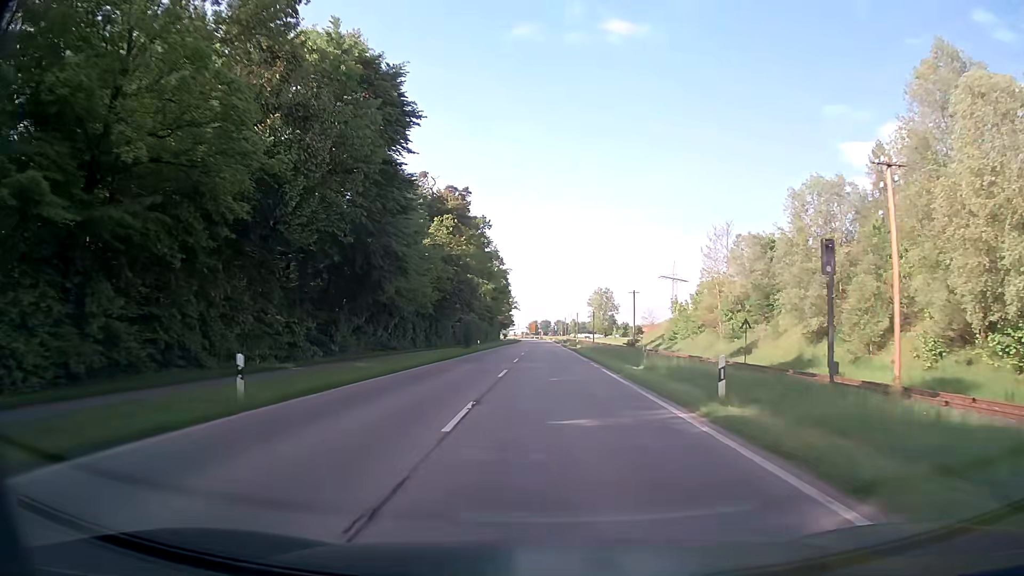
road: secondary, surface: asphalt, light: Day
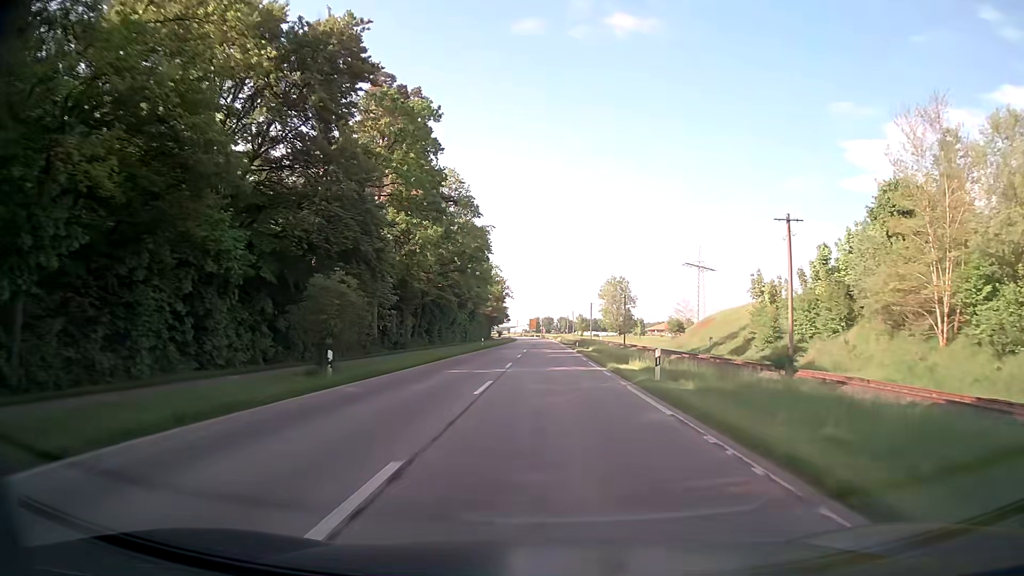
(+0.1, +42.1) m; 0°
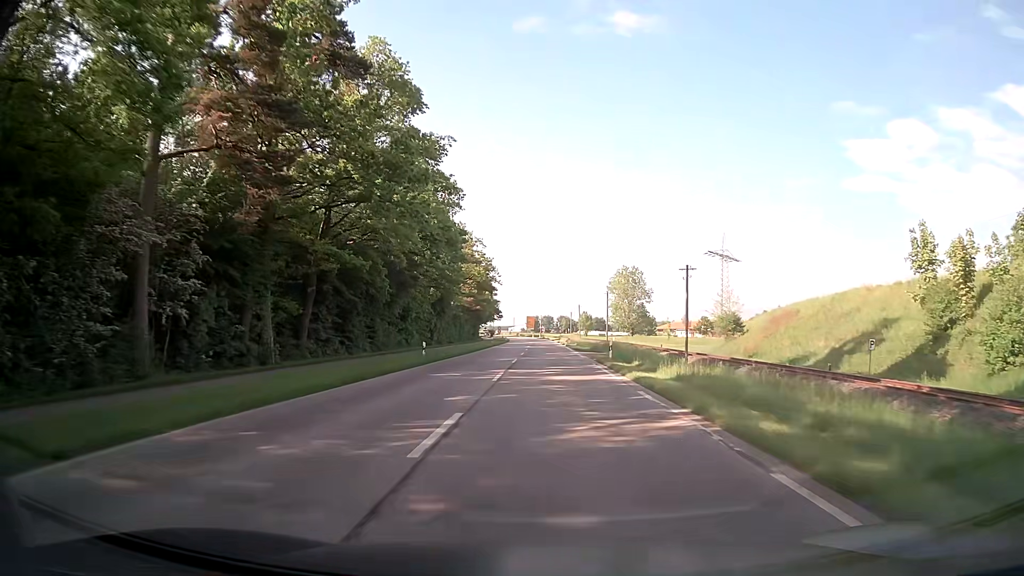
(0.0, +31.5) m; 0°
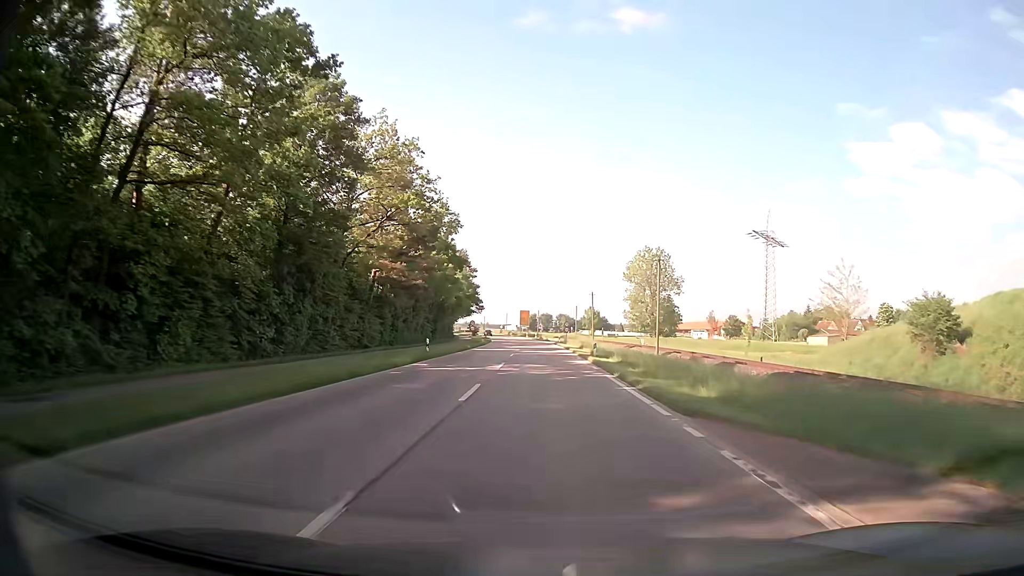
(+0.1, +41.8) m; 0°
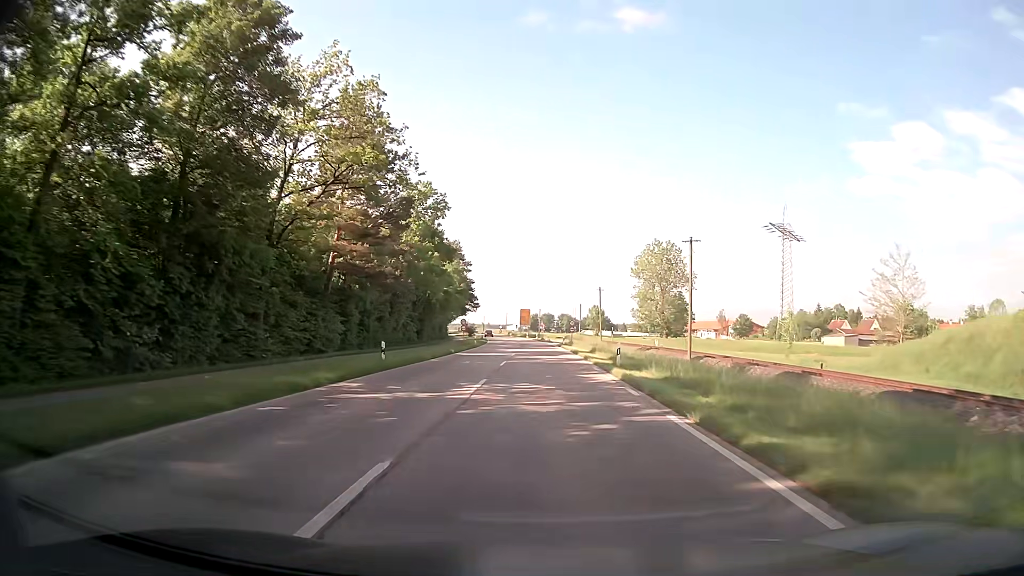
(0.0, +10.4) m; 0°
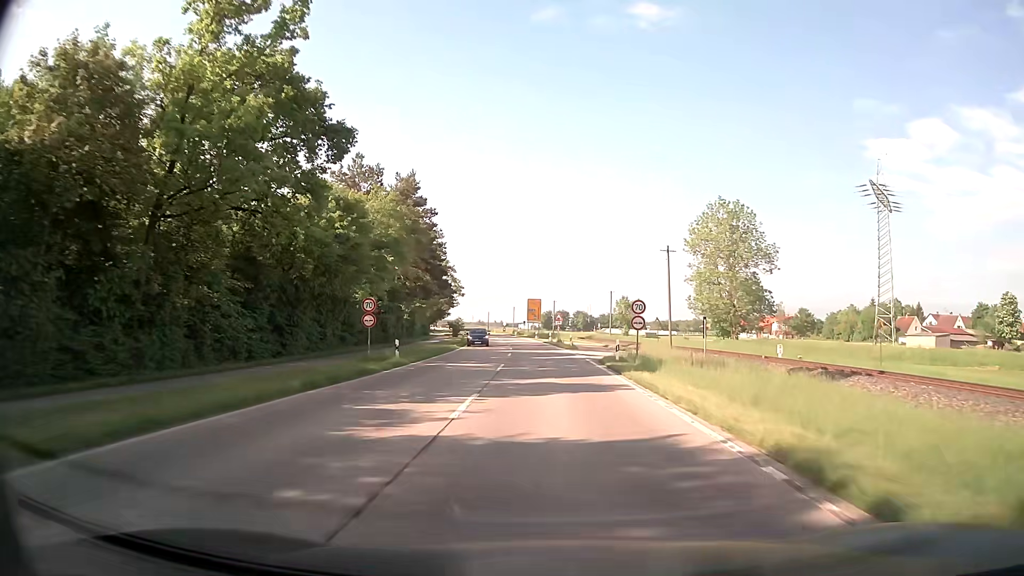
(-0.5, +40.4) m; -1°
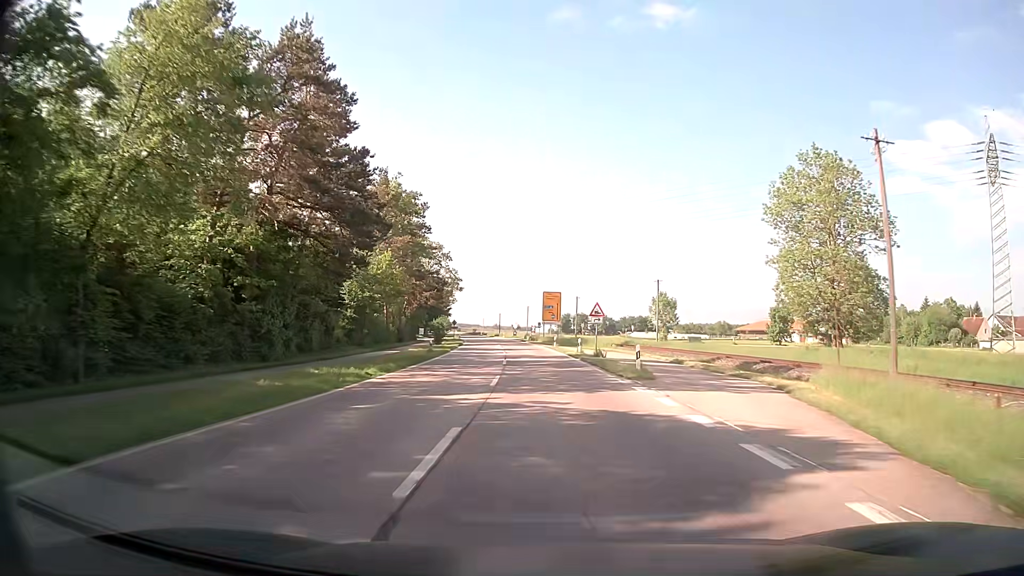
(-0.4, +28.6) m; -1°
